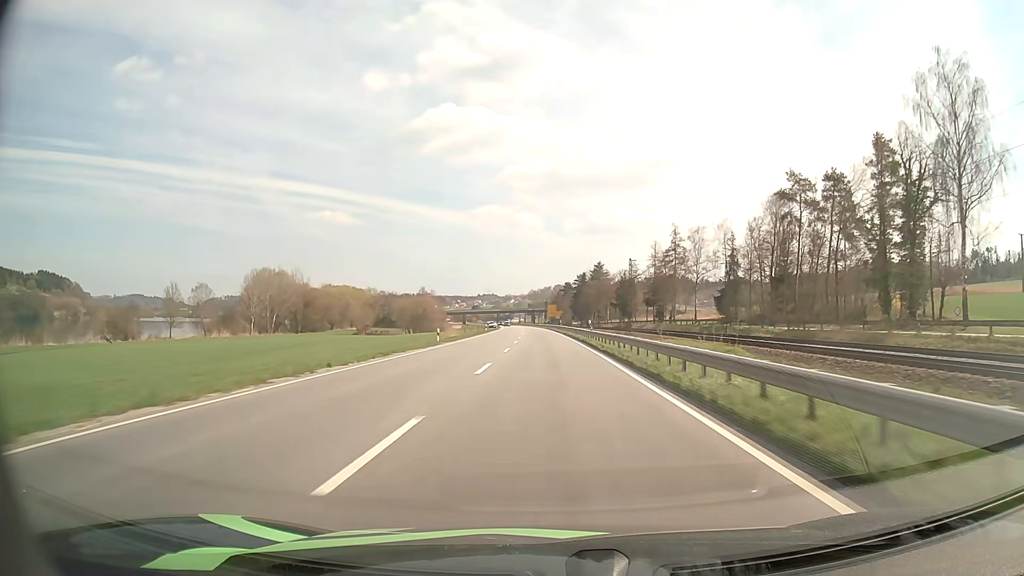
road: primary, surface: asphalt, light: Day
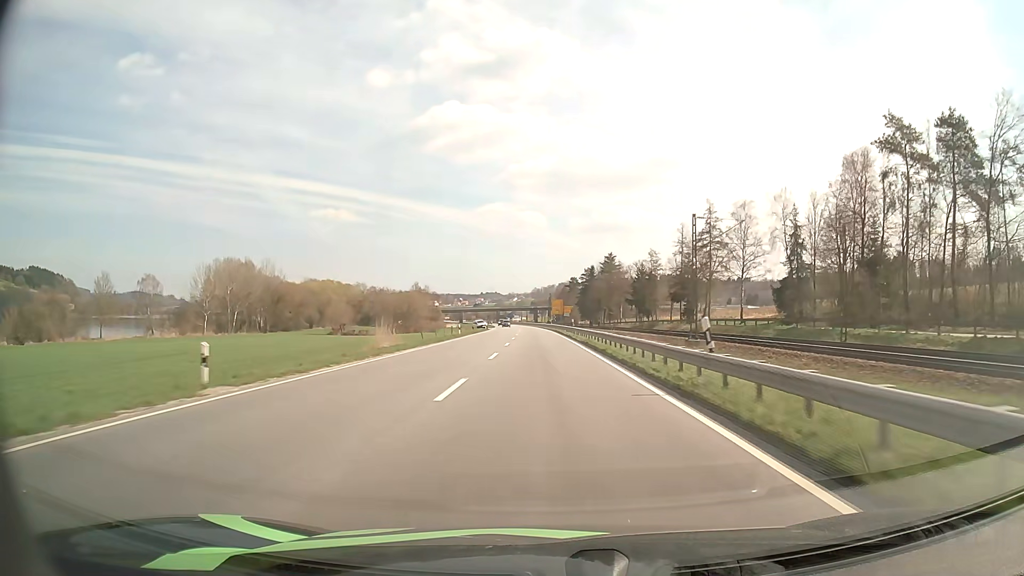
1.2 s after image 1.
(-0.2, +30.2) m; 0°
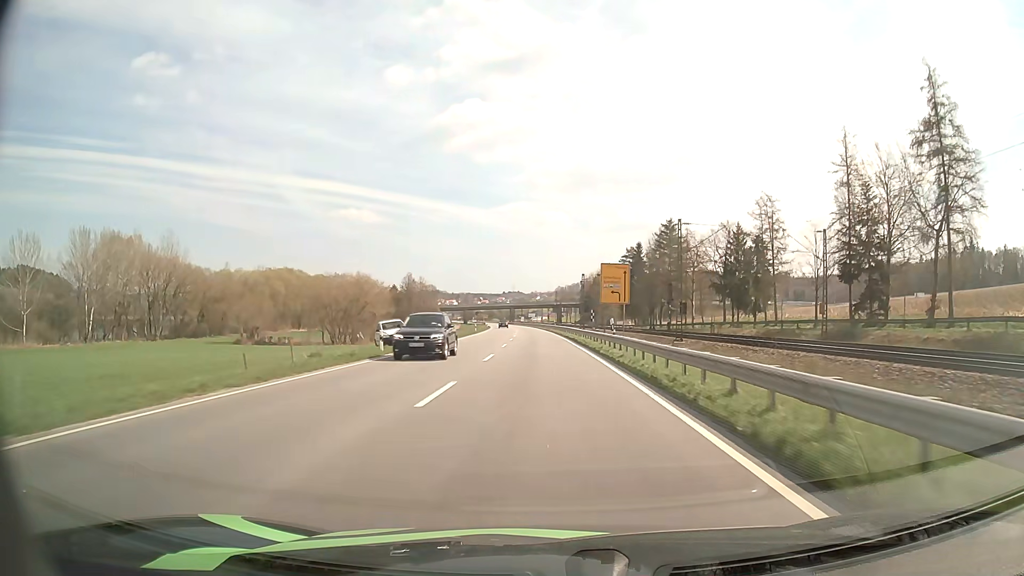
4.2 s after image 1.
(-1.0, +73.2) m; -2°
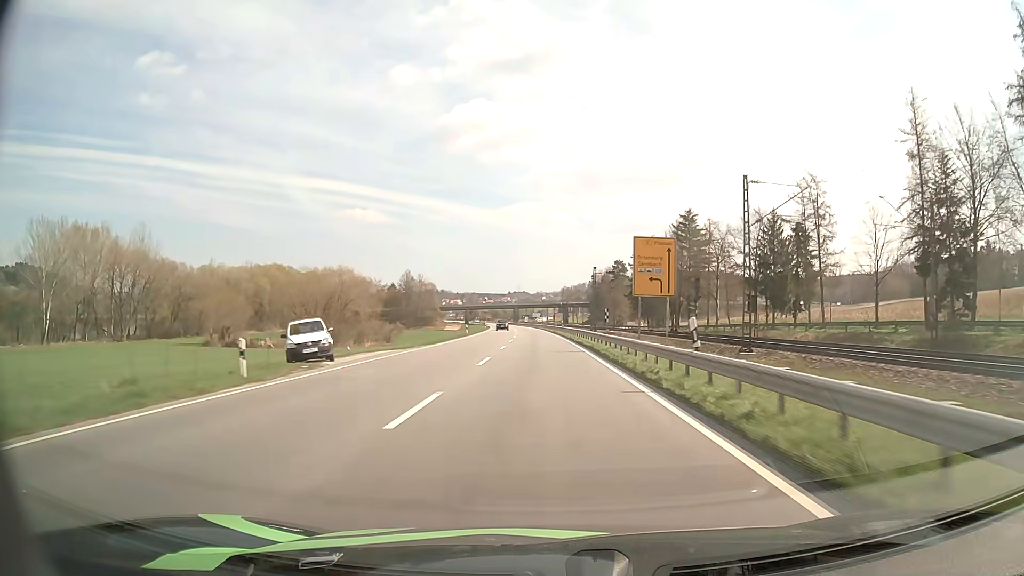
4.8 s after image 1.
(-0.1, +14.4) m; 0°
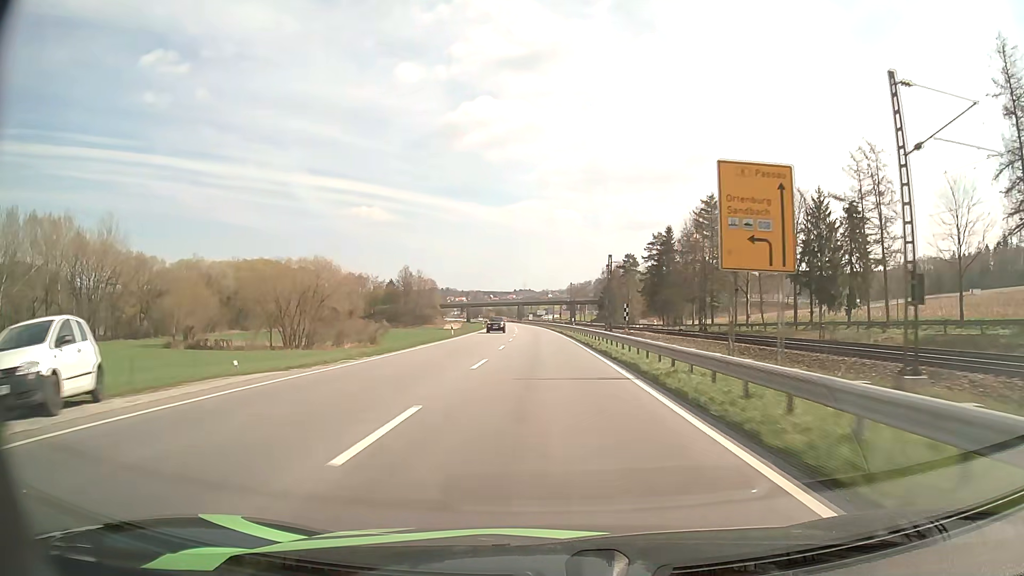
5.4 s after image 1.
(0.0, +14.3) m; 0°
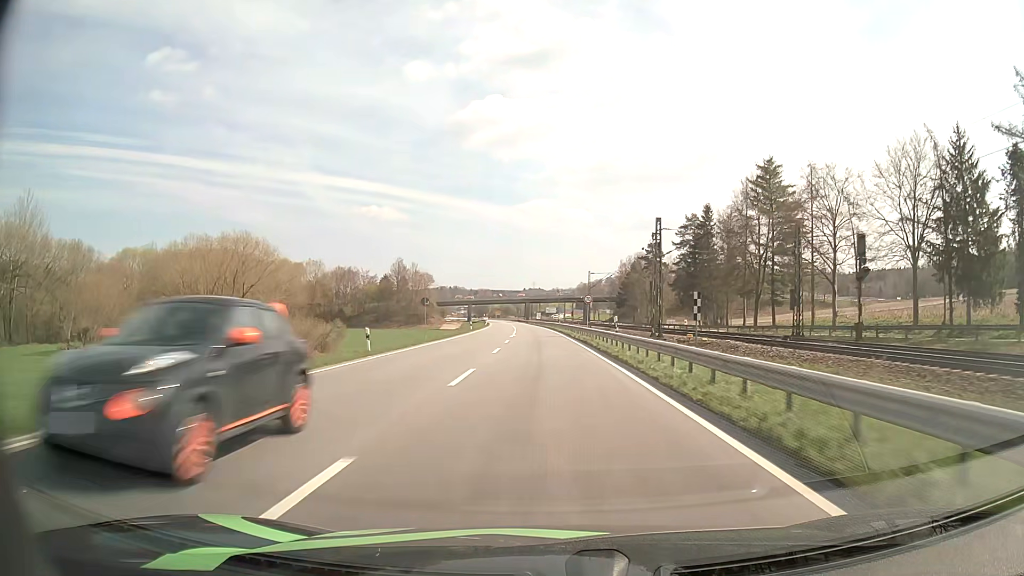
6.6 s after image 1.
(-0.3, +27.9) m; -1°
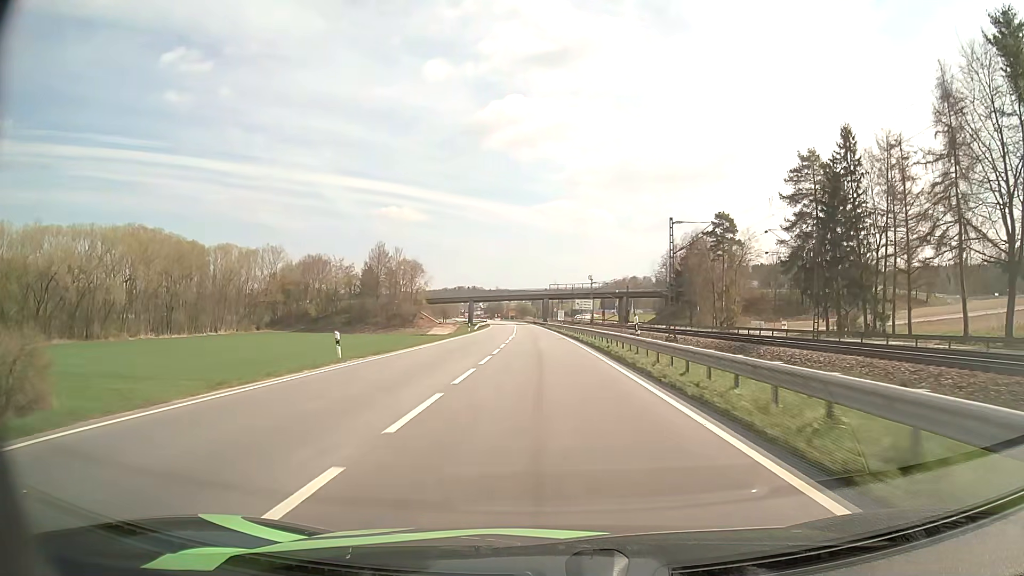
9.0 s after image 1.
(-0.9, +53.0) m; -2°
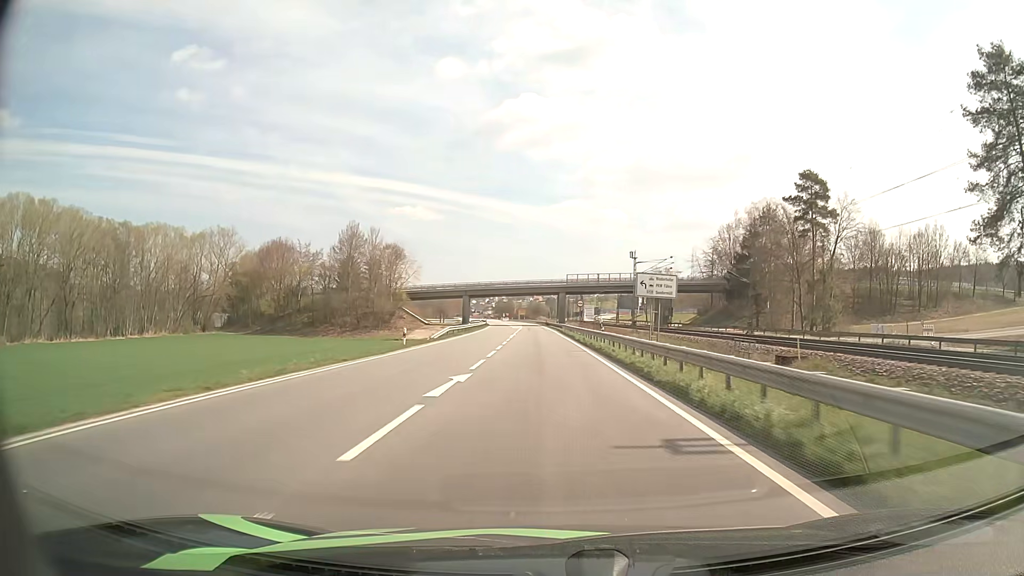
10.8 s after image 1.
(-0.5, +37.7) m; -1°
(0, +10) (0, +20) (0, +30) (0, +40) (-1, +50) (-1, +60) (-1, +70) (-1, +80) (-2, +90) (-2, +100) m
